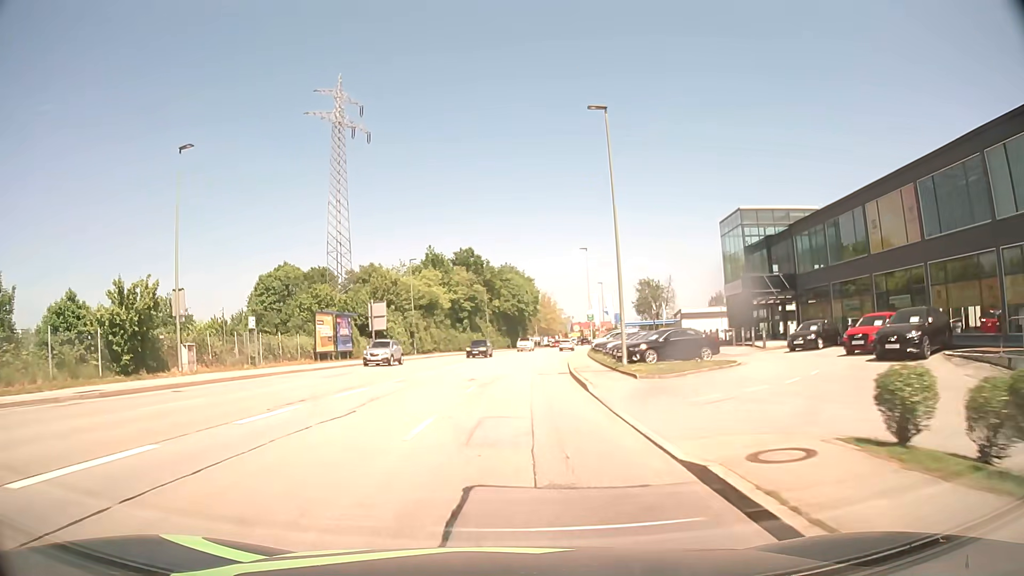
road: tertiary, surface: asphalt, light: Day
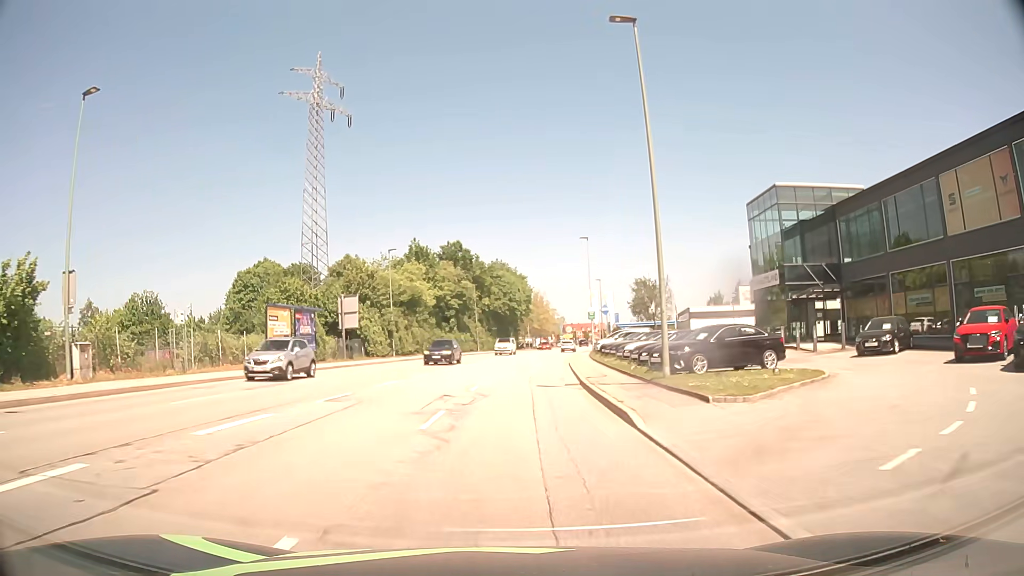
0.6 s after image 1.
(+0.1, +7.9) m; +1°
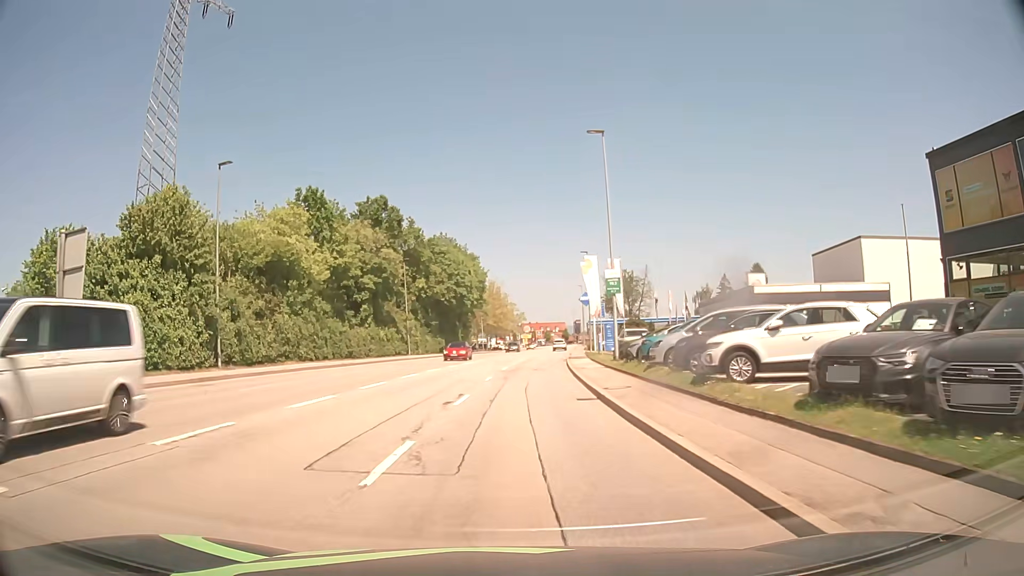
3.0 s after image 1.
(+1.1, +31.6) m; +4°
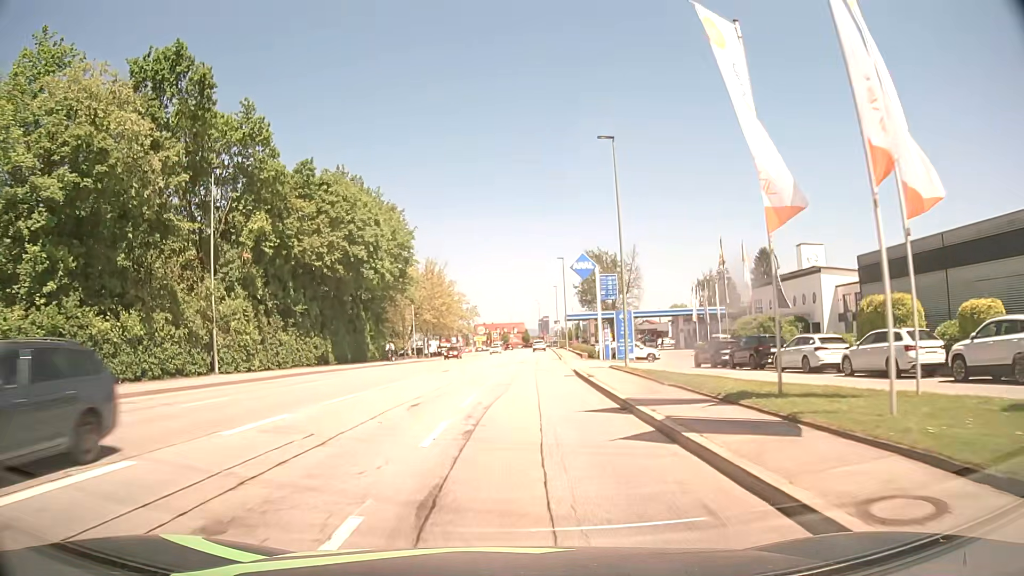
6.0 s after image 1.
(+1.3, +39.6) m; +4°
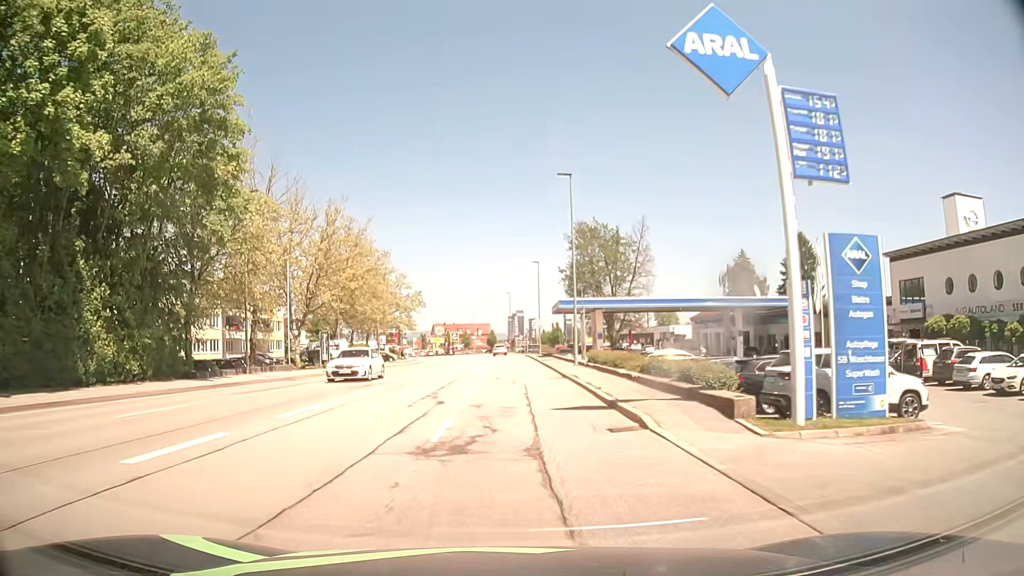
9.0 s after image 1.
(+1.1, +38.4) m; +3°
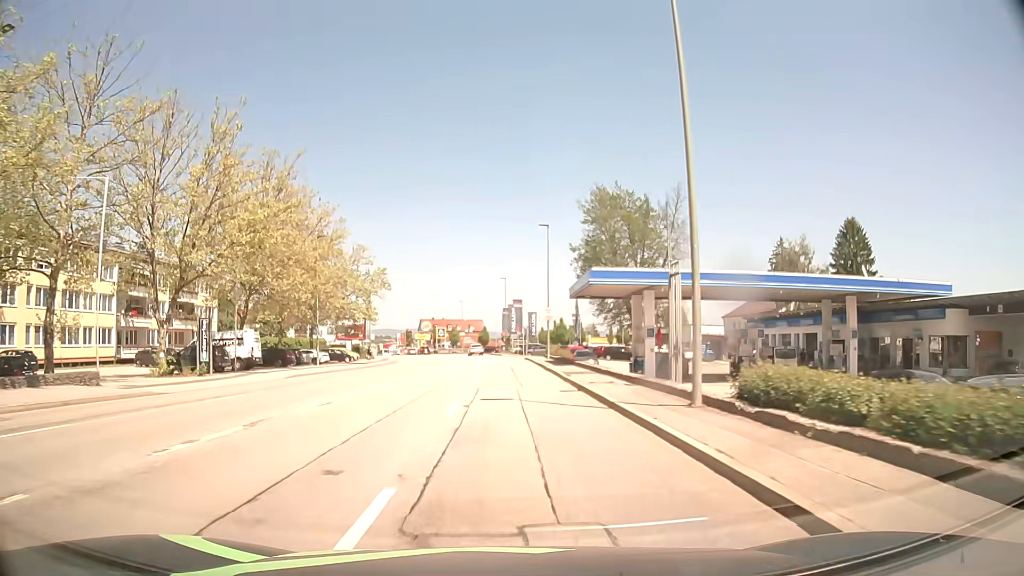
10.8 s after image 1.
(-0.1, +23.1) m; 0°
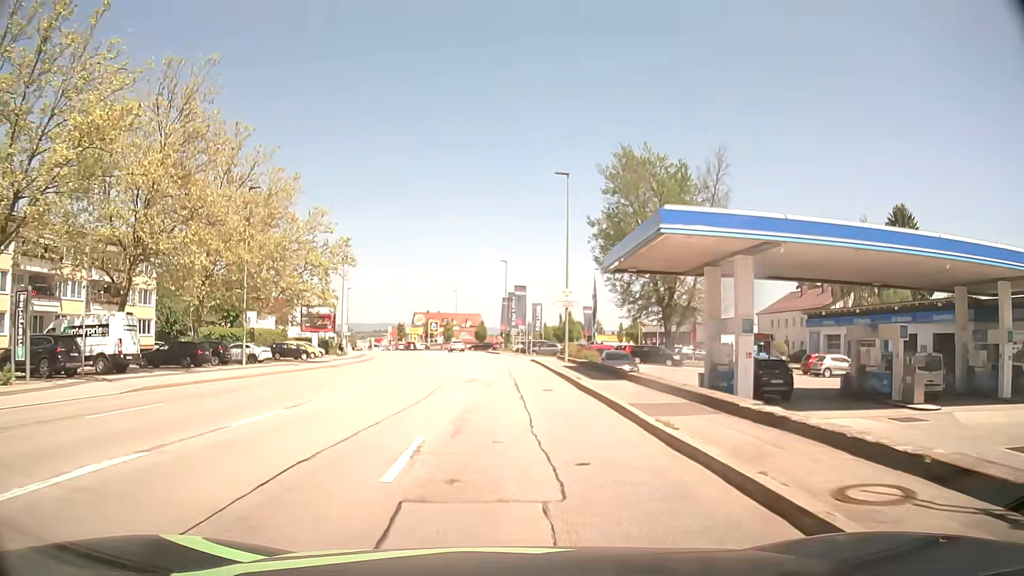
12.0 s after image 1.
(-0.1, +15.4) m; 0°
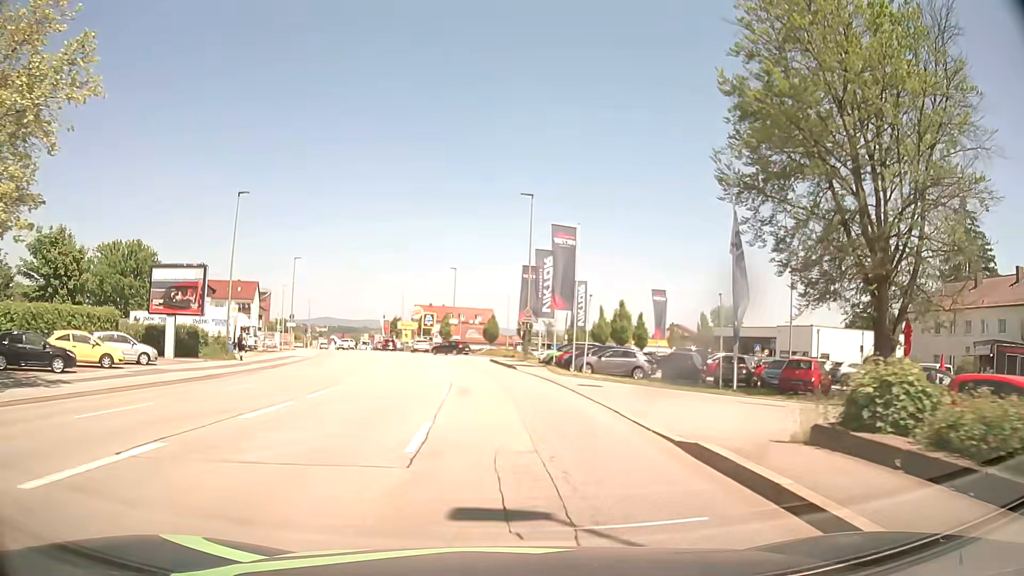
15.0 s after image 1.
(-0.5, +35.0) m; -2°
